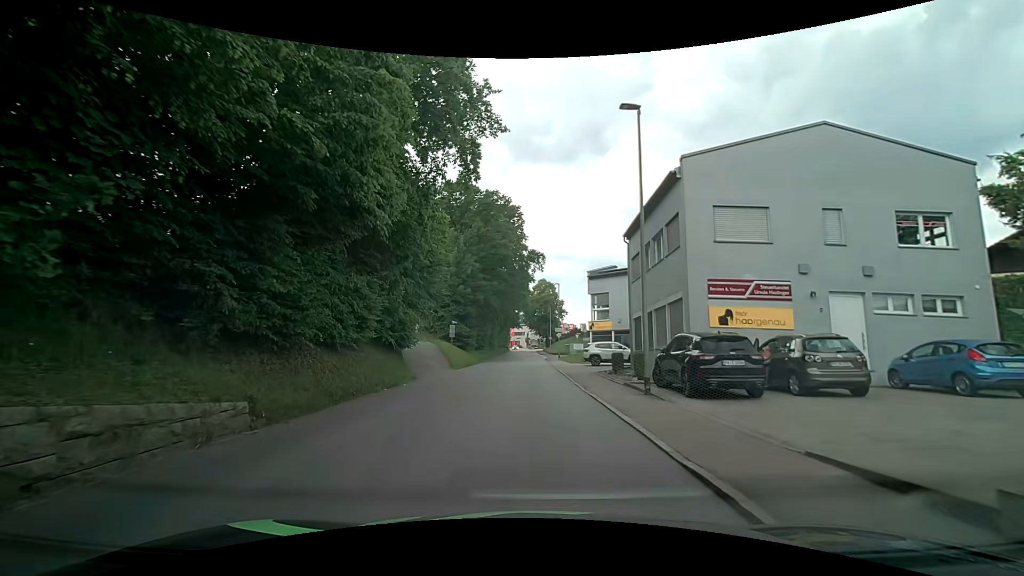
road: tertiary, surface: asphalt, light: Day
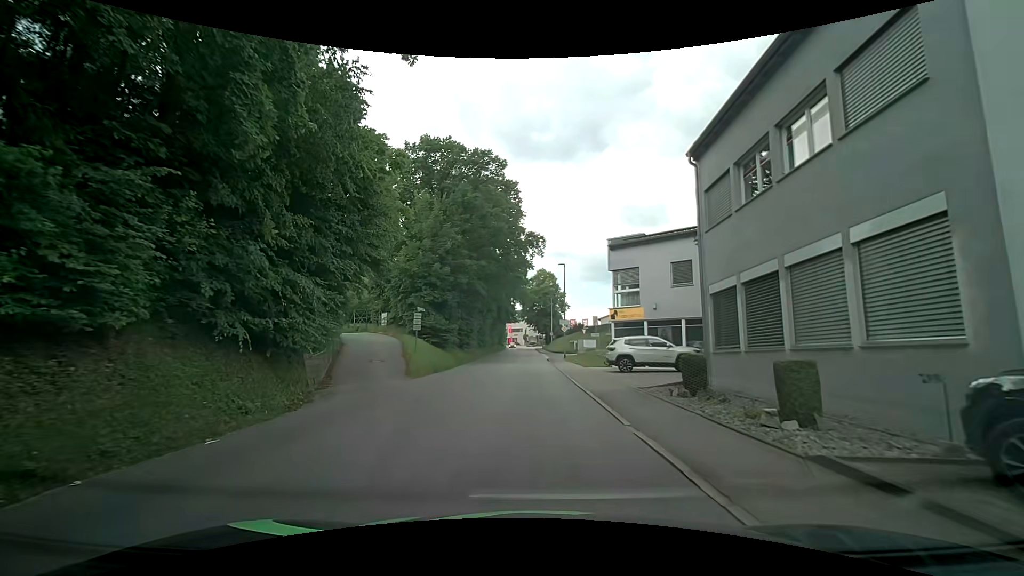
(-0.4, +11.6) m; -2°
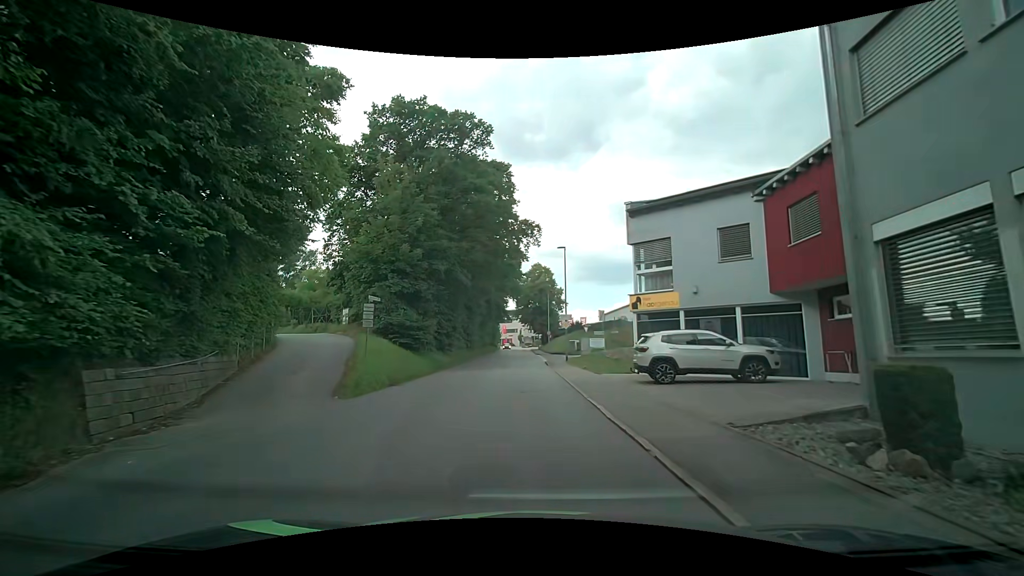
(-0.1, +7.5) m; +1°
